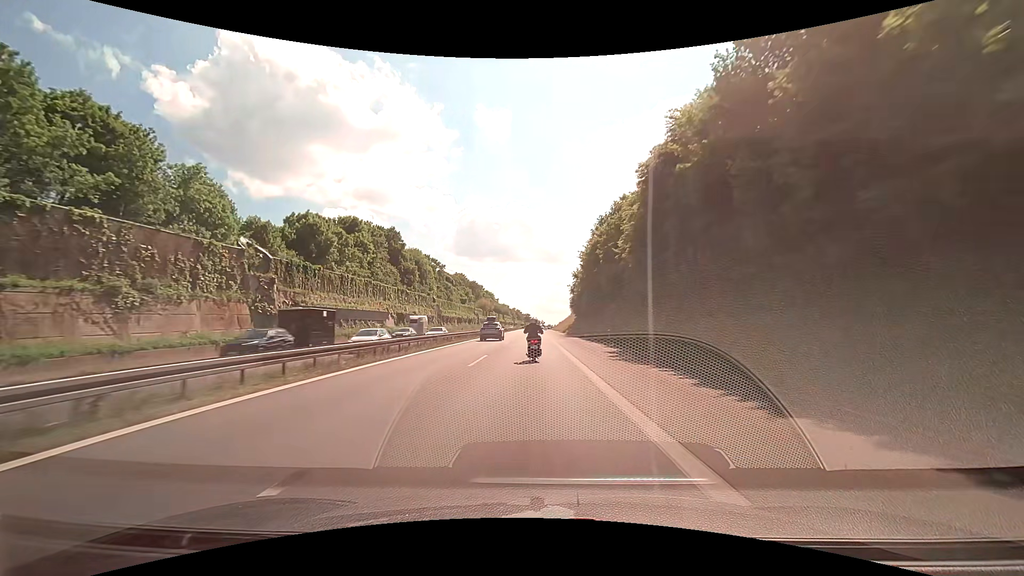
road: motorway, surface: asphalt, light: Day
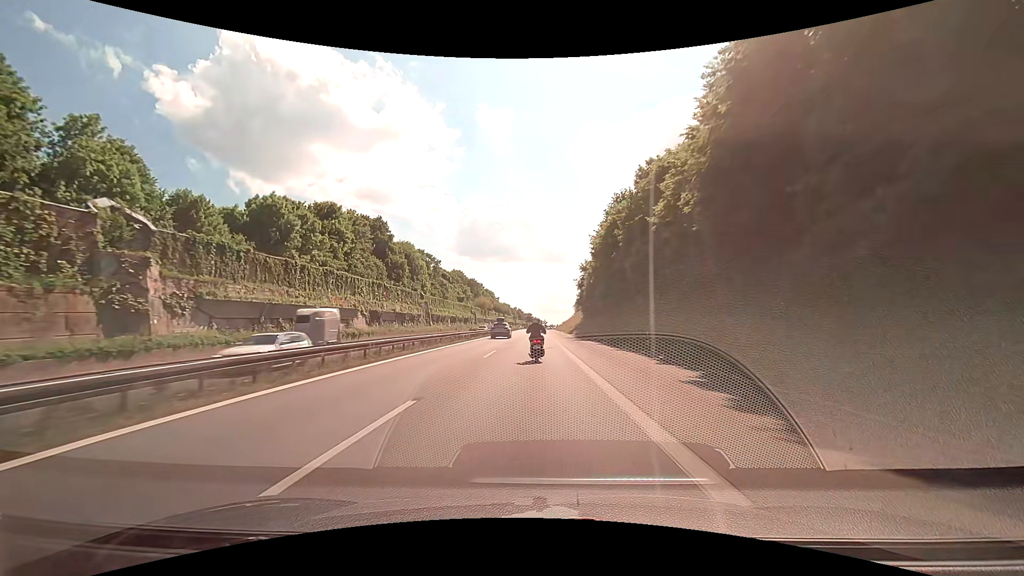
(-0.1, +13.6) m; 0°
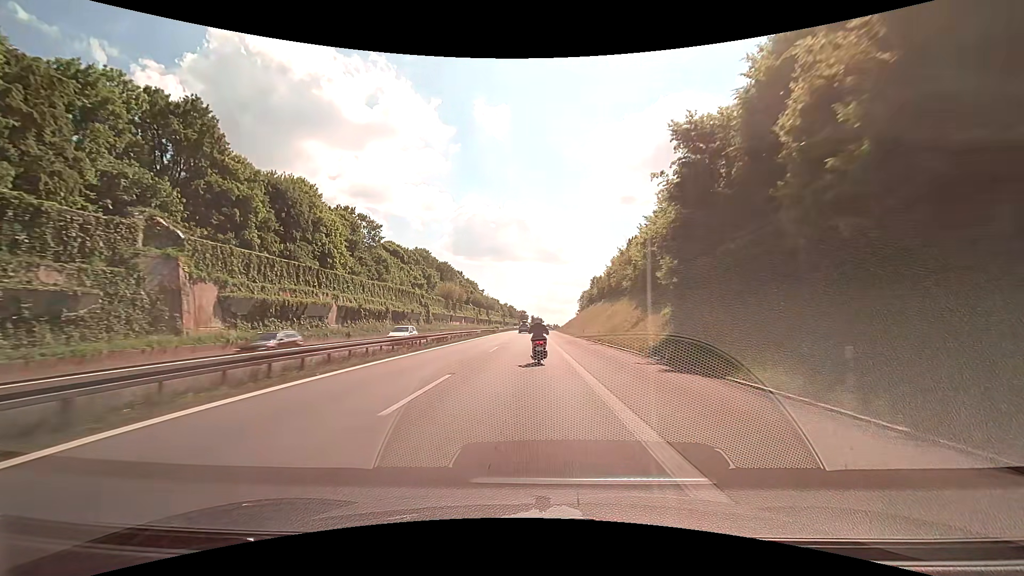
(+0.2, +67.0) m; 0°
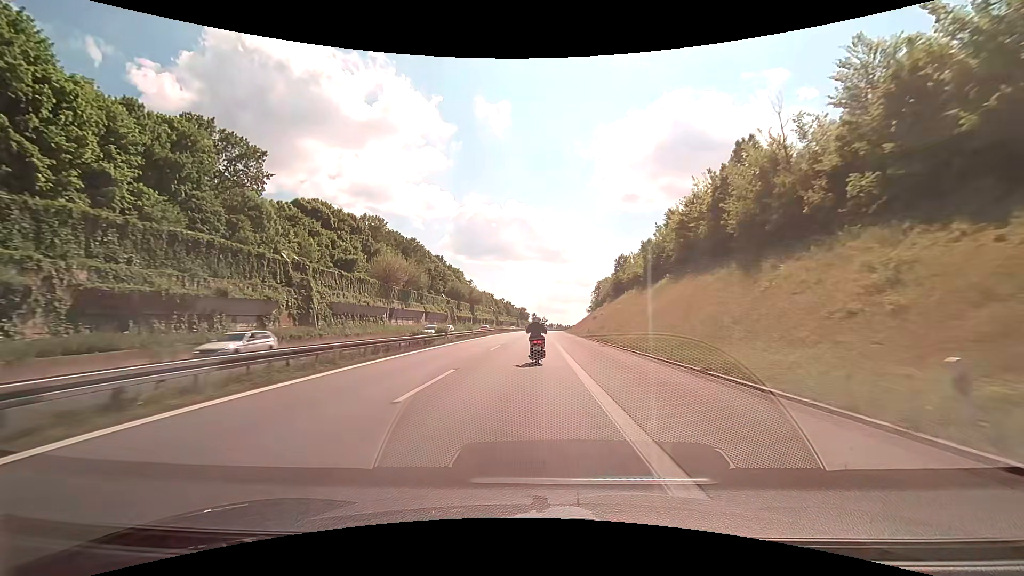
(0.0, +52.8) m; 0°
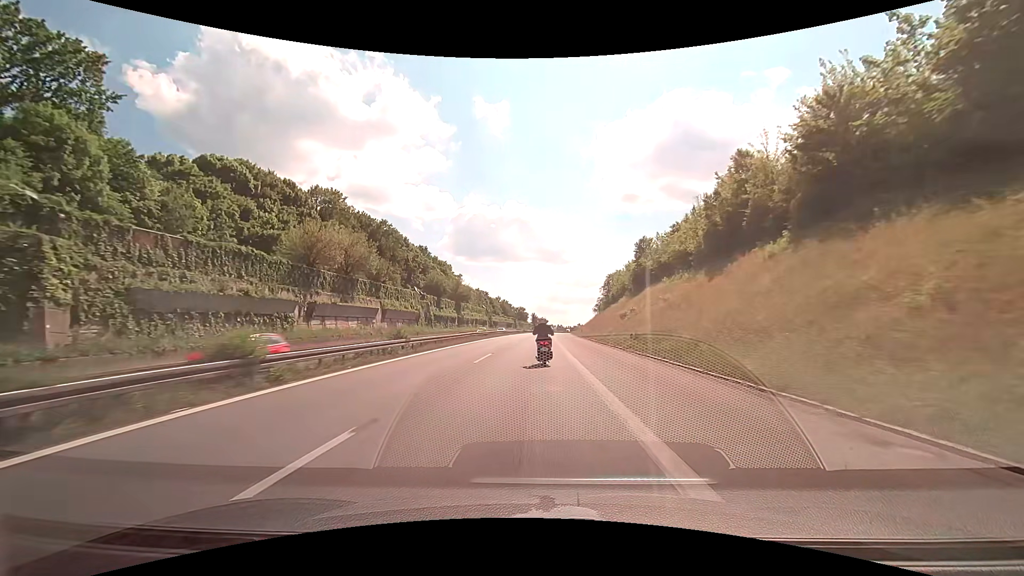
(0.0, +26.2) m; 0°
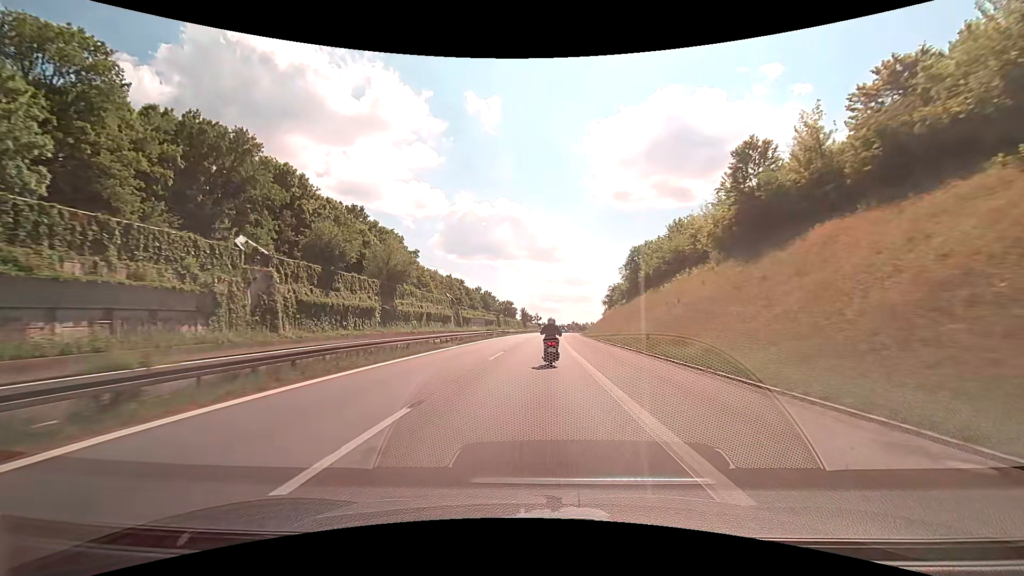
(+0.3, +52.4) m; +1°
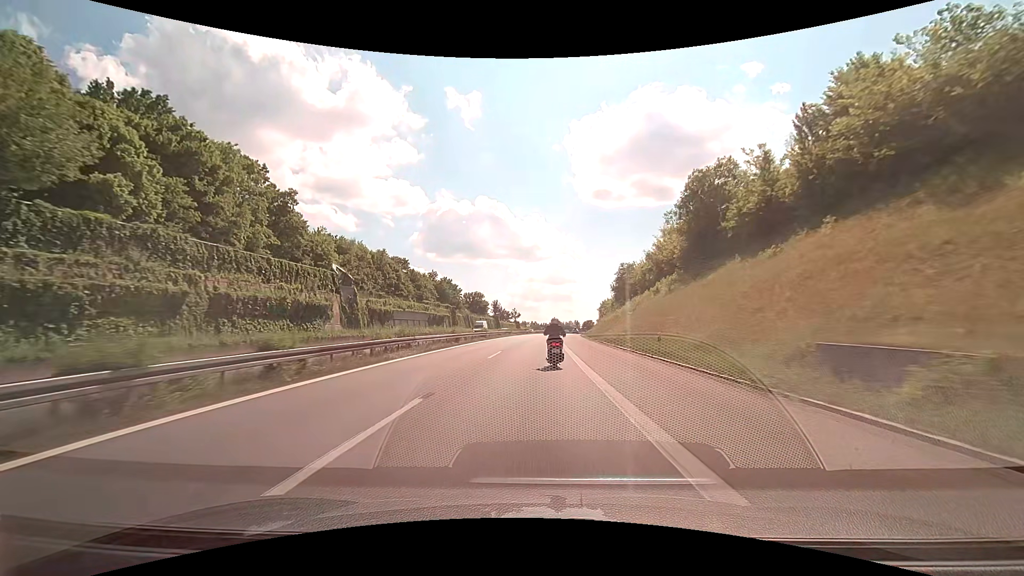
(+1.1, +52.8) m; +2°
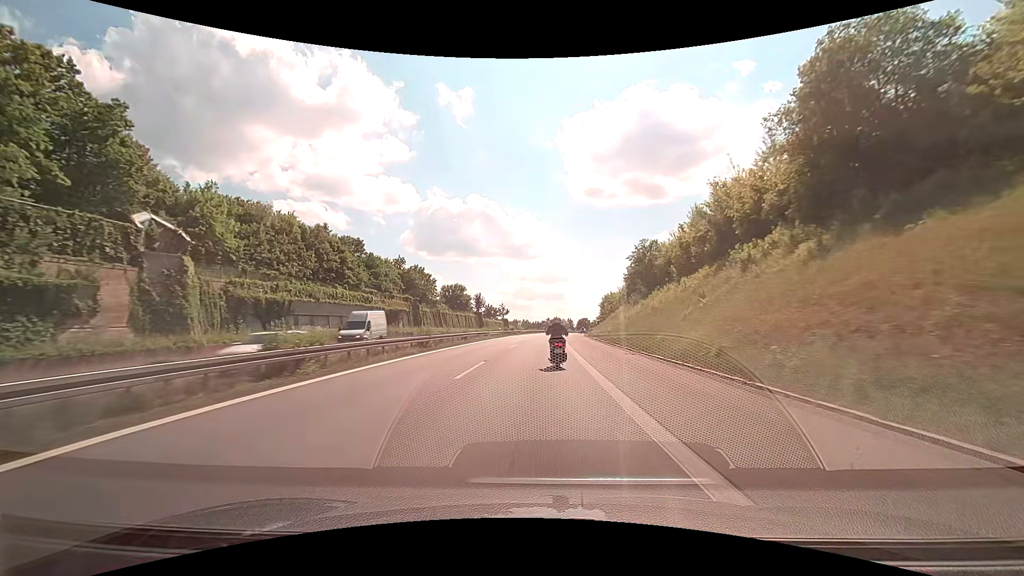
(+0.2, +26.6) m; +1°
(0, +10) (0, +20) (0, +30) (+1, +40) (+1, +50) (+2, +60) (+2, +70) (+3, +80) (+4, +90) (+4, +100) m
